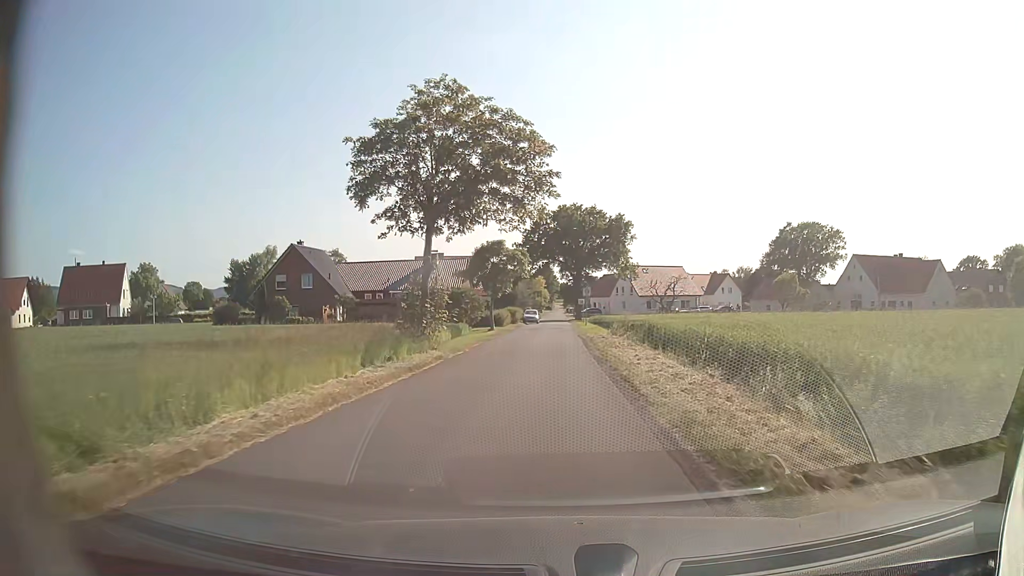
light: Day
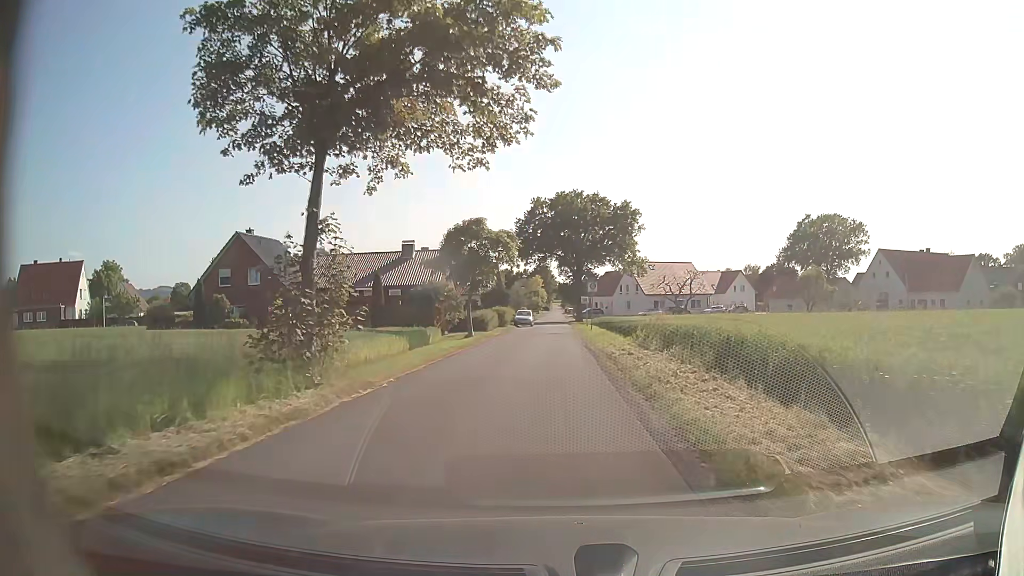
(0.0, +11.2) m; 0°
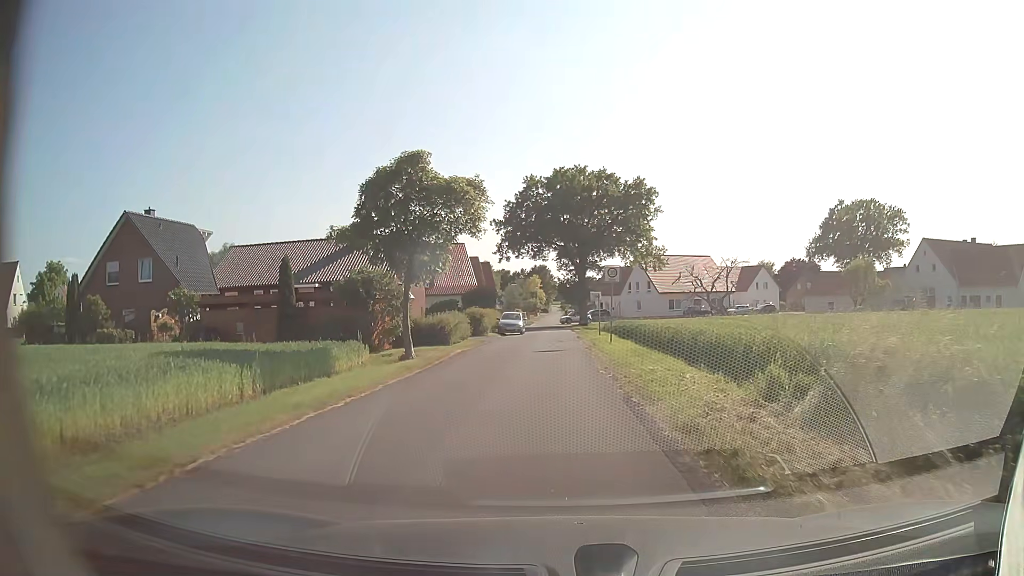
(+0.1, +15.2) m; 0°
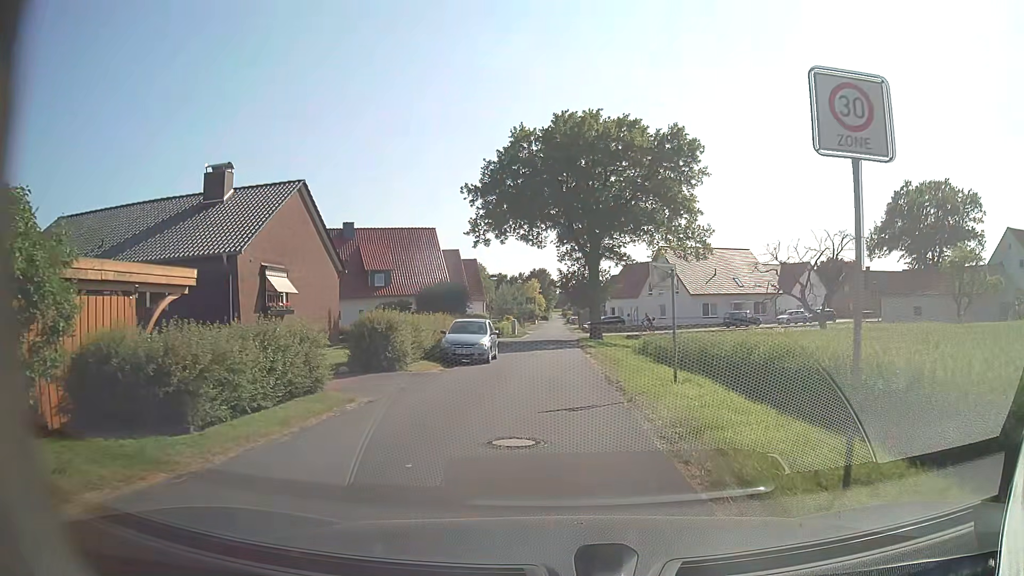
(0.0, +21.4) m; 0°
(0, +10) (0, +20) (0, +30) (0, +40) (-1, +50) (-10, +51) (-20, +47) (-29, +43) (-38, +39) (-46, +33) m
